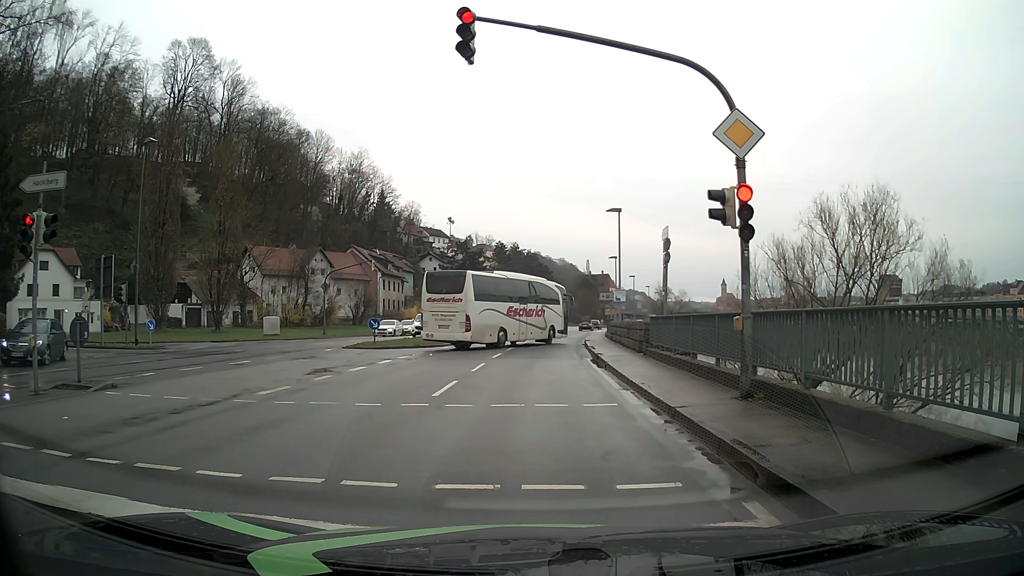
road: primary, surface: asphalt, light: Day
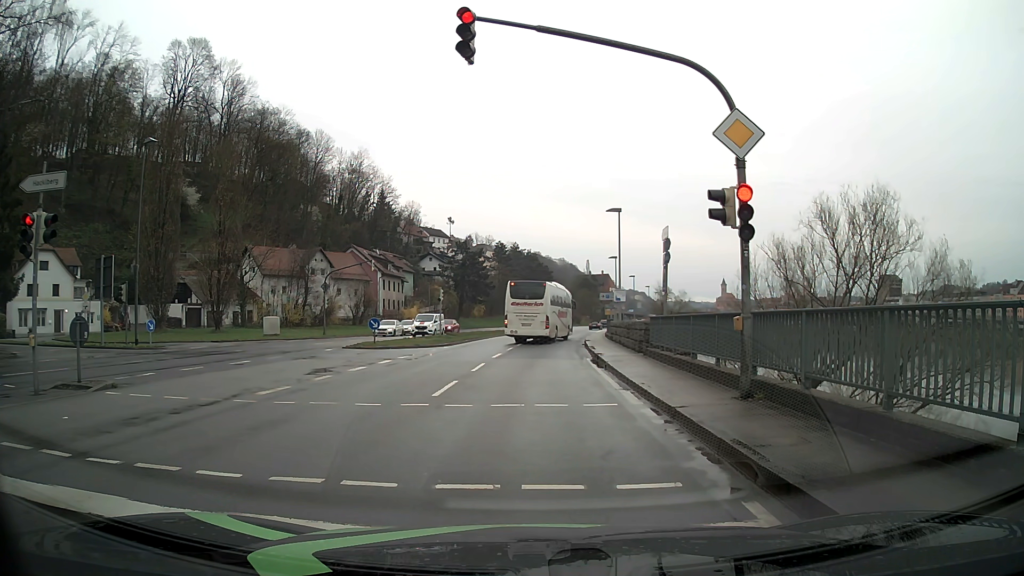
(0.0, 0.0) m; 0°
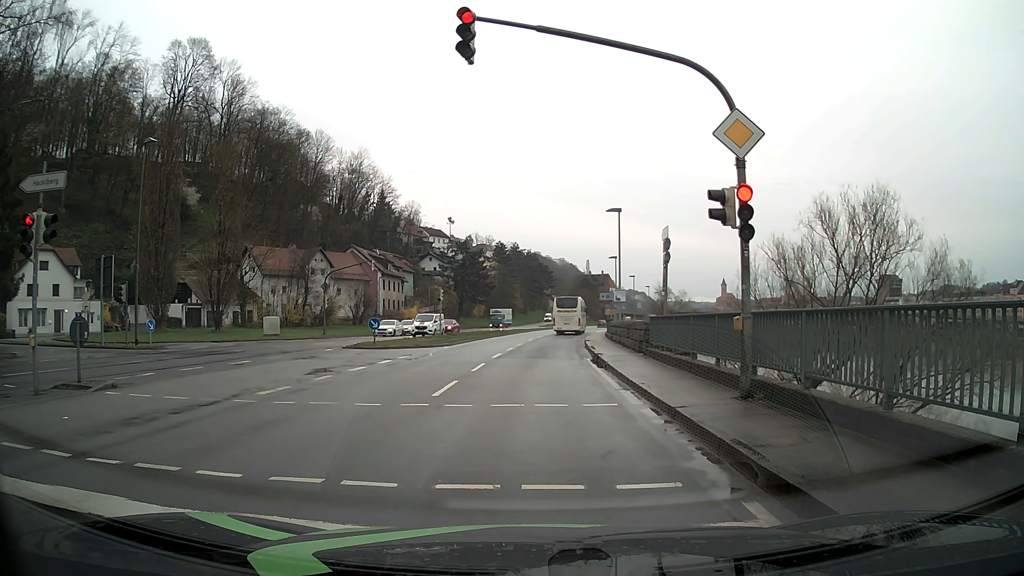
(0.0, 0.0) m; 0°
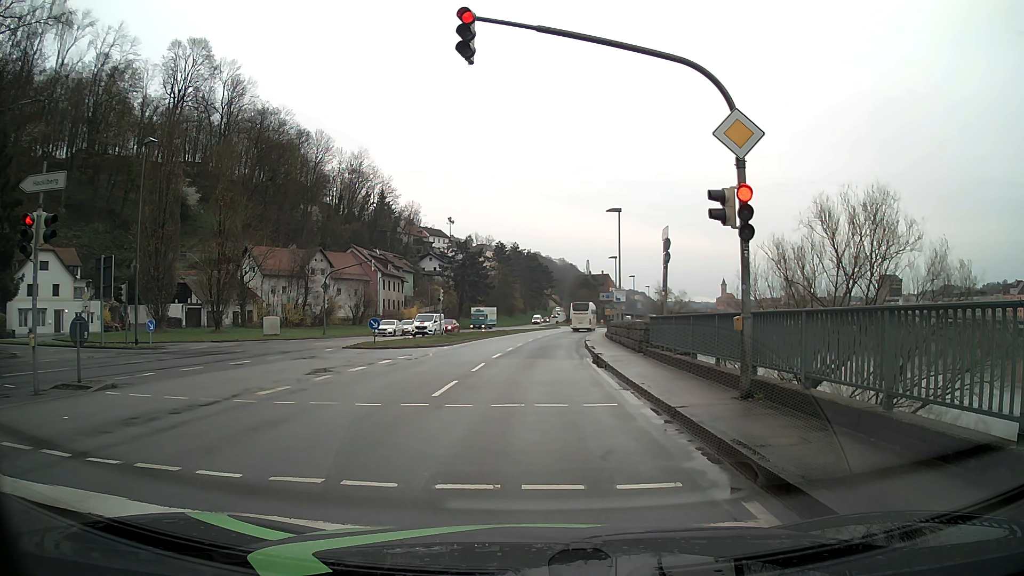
(0.0, 0.0) m; 0°
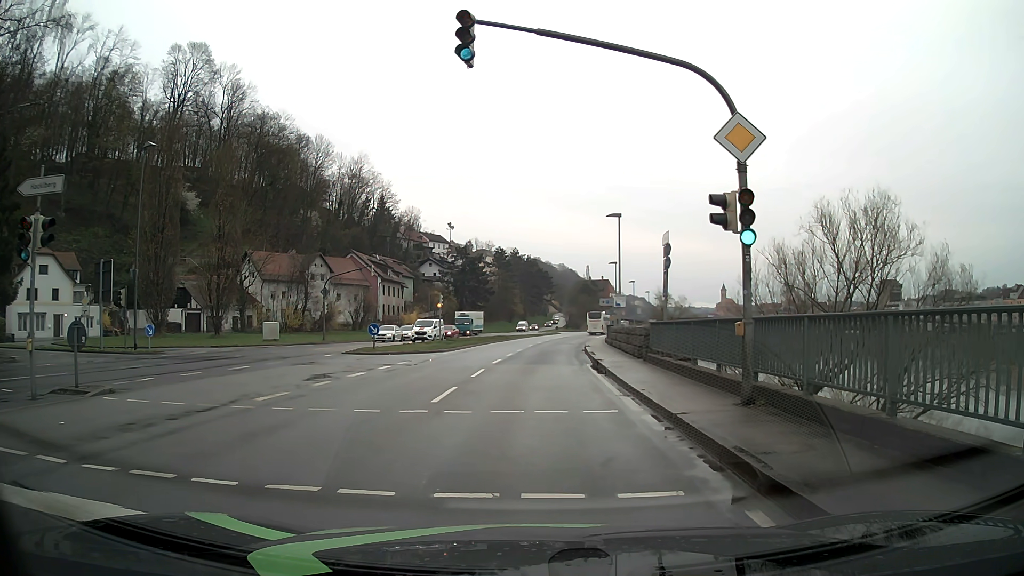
(0.0, +0.1) m; 0°
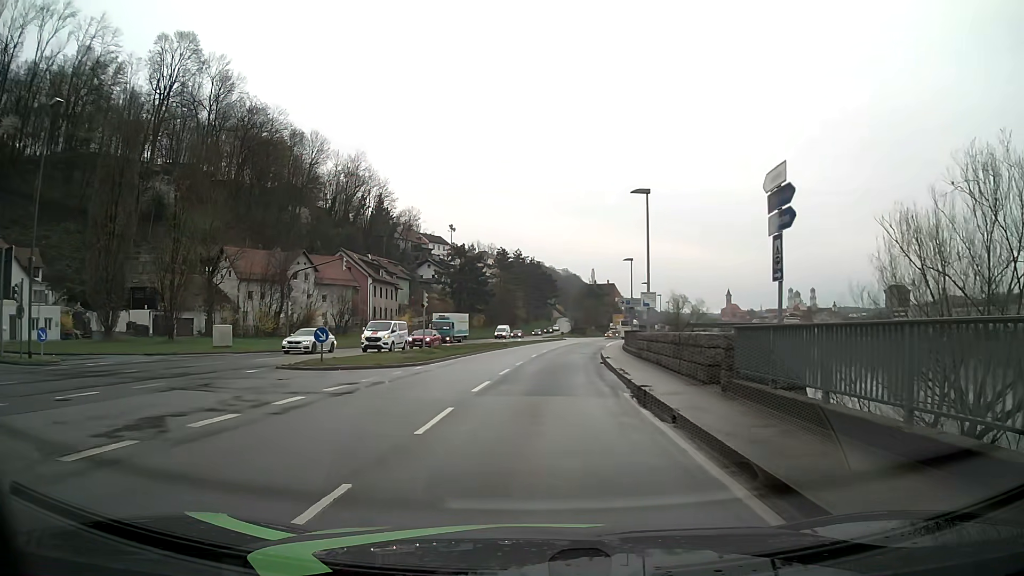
(0.0, +9.7) m; 0°
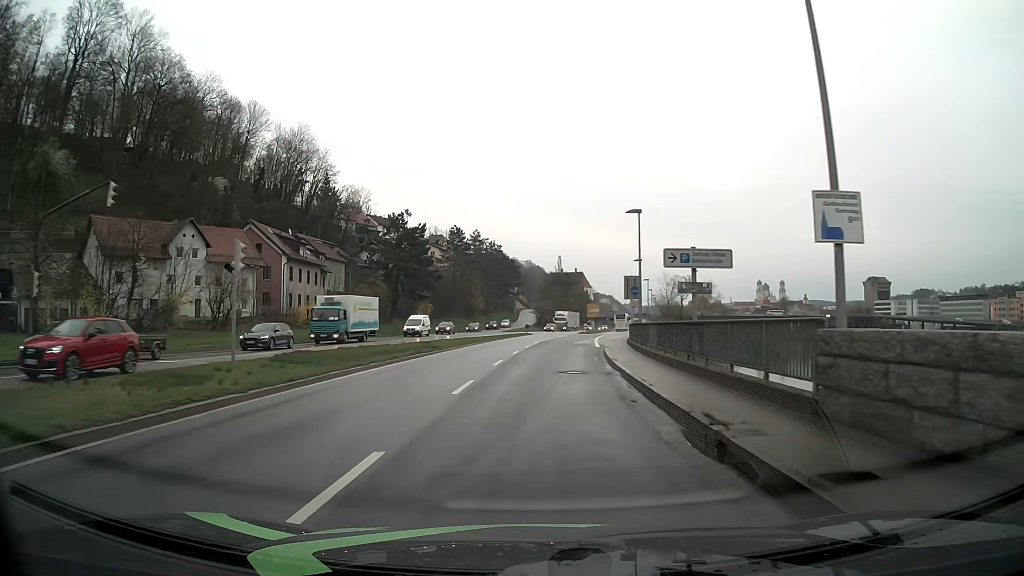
(+0.7, +23.5) m; +3°
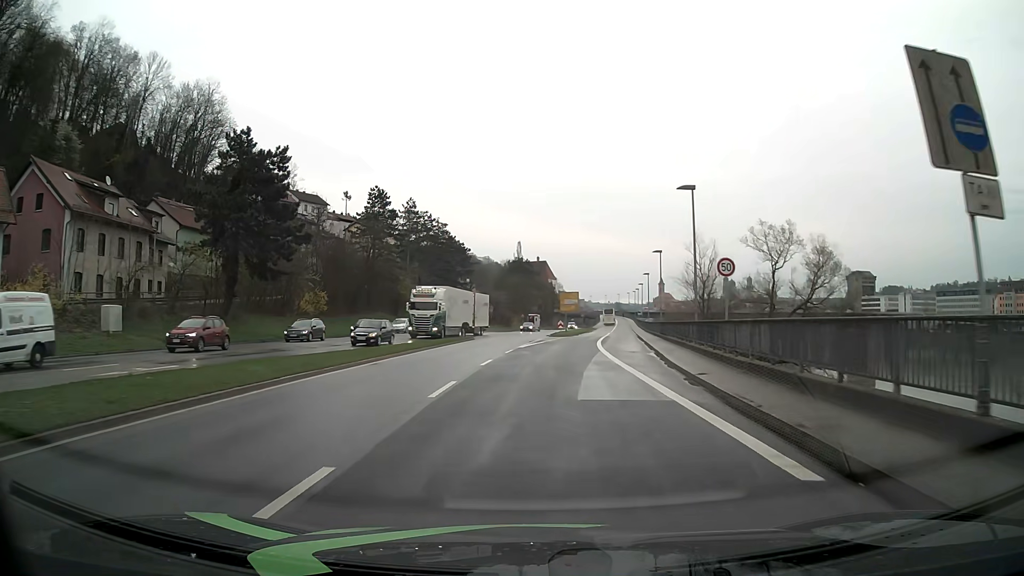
(+1.0, +36.9) m; +3°
(0, +10) (0, +20) (+1, +30) (+2, +40) (+3, +50) (+4, +60) (+6, +70) (+7, +80) (+9, +89) (+10, +99) m
